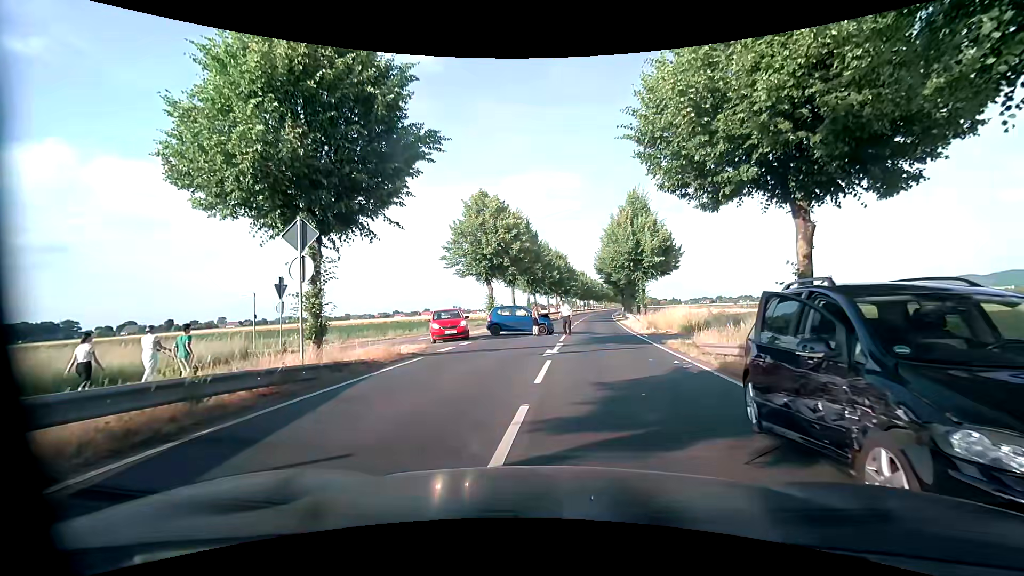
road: primary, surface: asphalt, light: Day
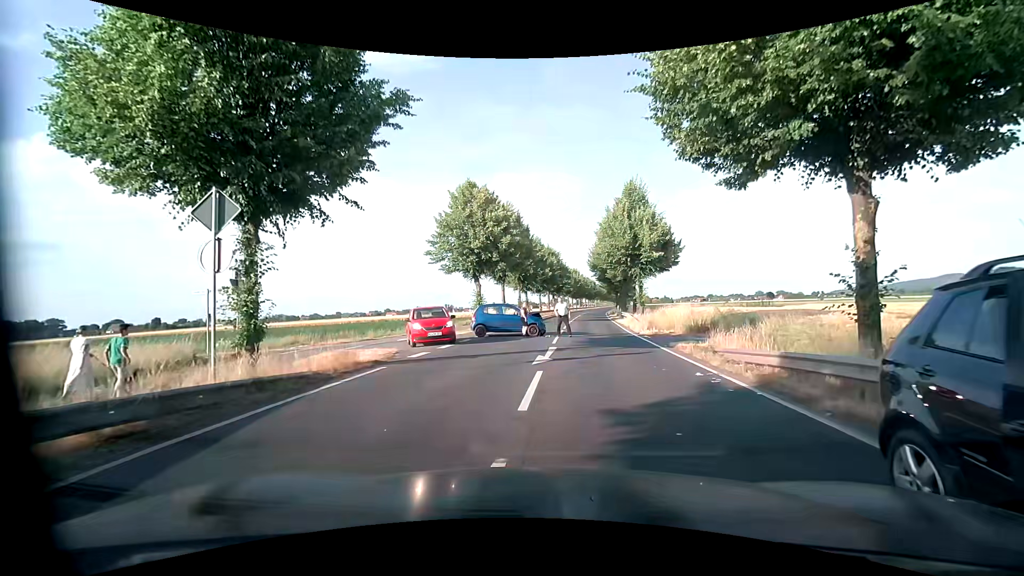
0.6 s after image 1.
(0.0, +2.6) m; 0°
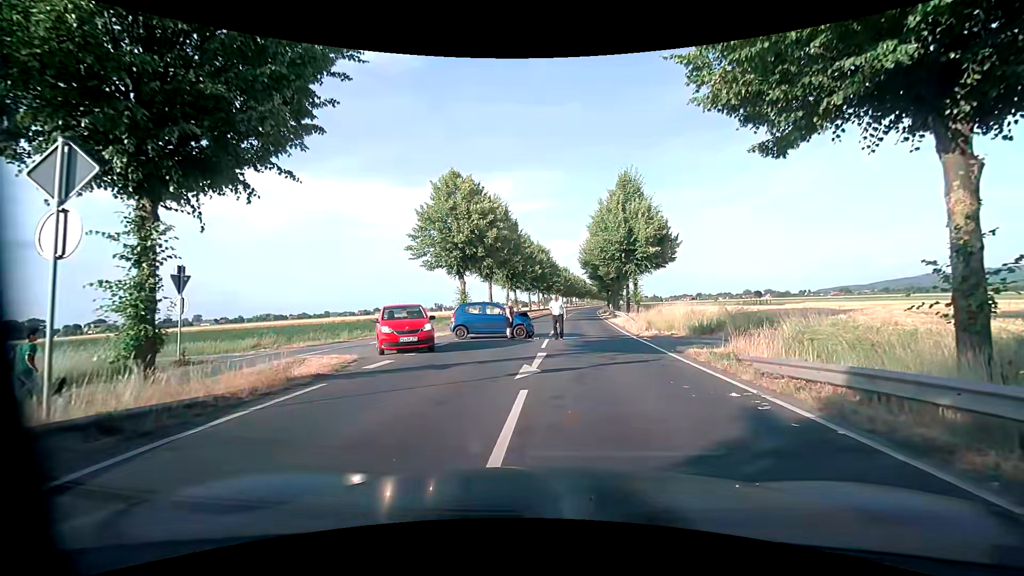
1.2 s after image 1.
(0.0, +2.5) m; +2°
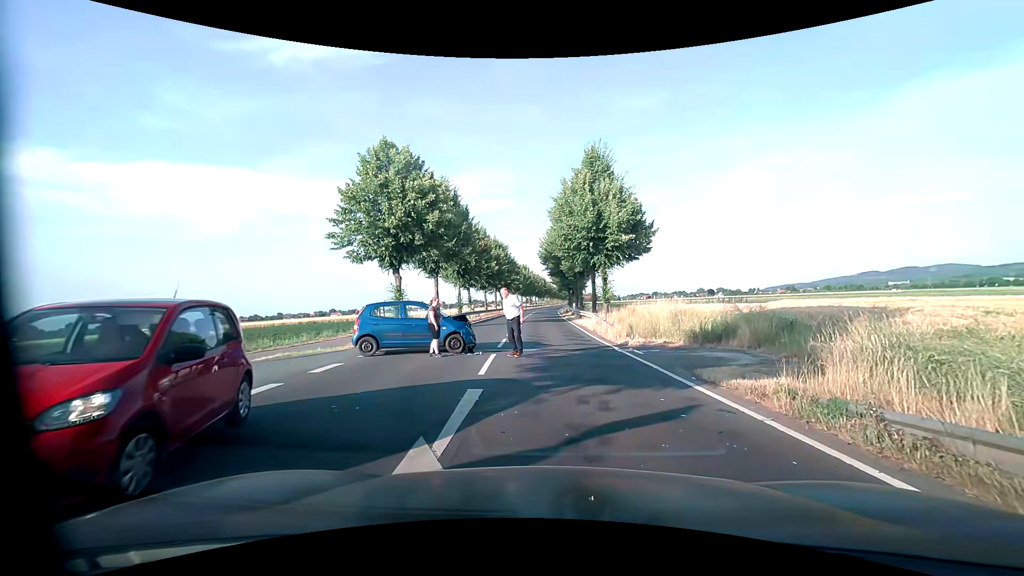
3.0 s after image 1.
(+0.1, +6.0) m; +5°
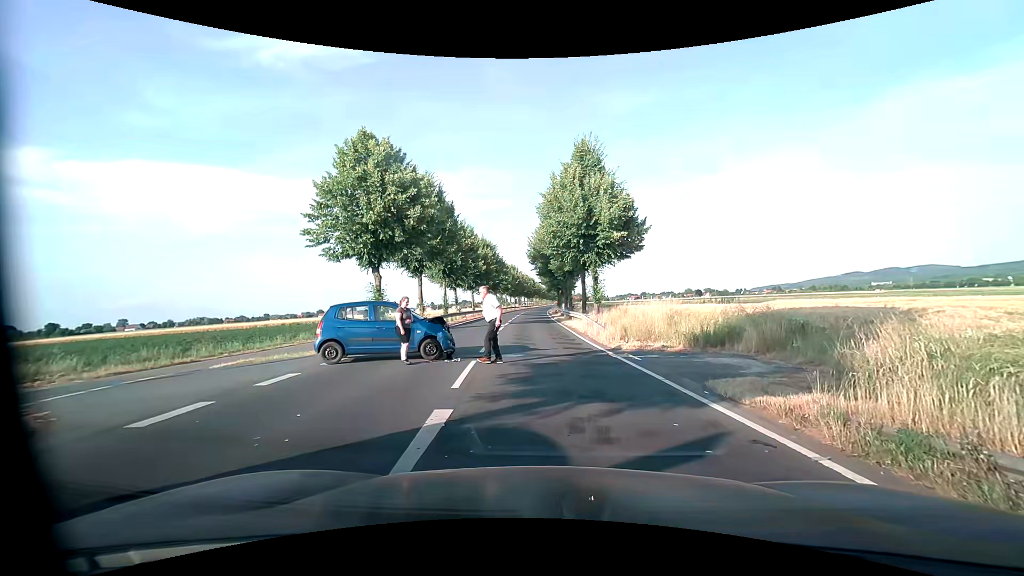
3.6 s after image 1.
(0.0, +1.4) m; 0°
(0, +10) (0, +20) (0, +30) (-1, +40) (-1, +50) (-2, +60) (-2, +70) (-2, +80) (-2, +90) (-2, +100) m
